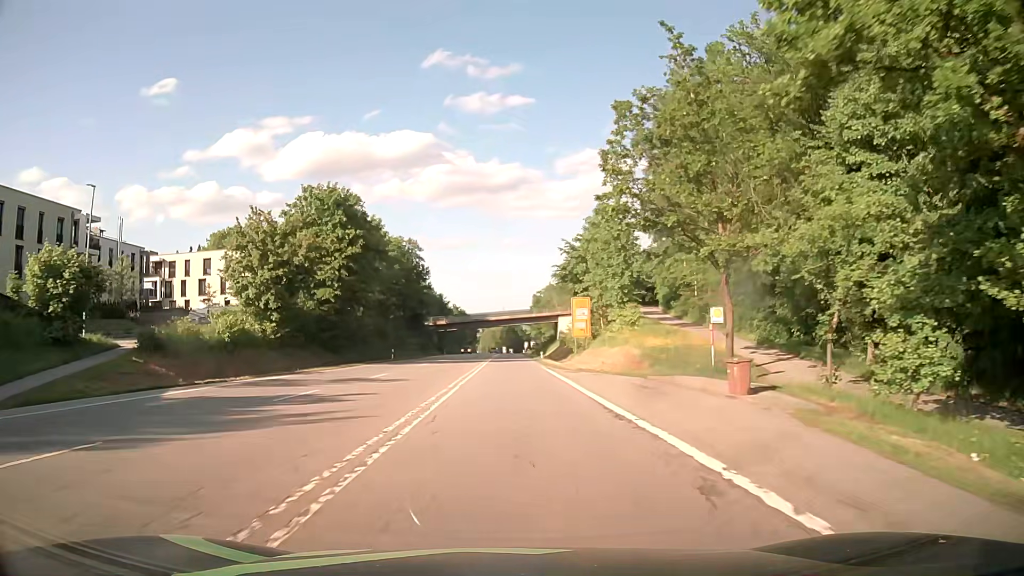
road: secondary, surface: asphalt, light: Day
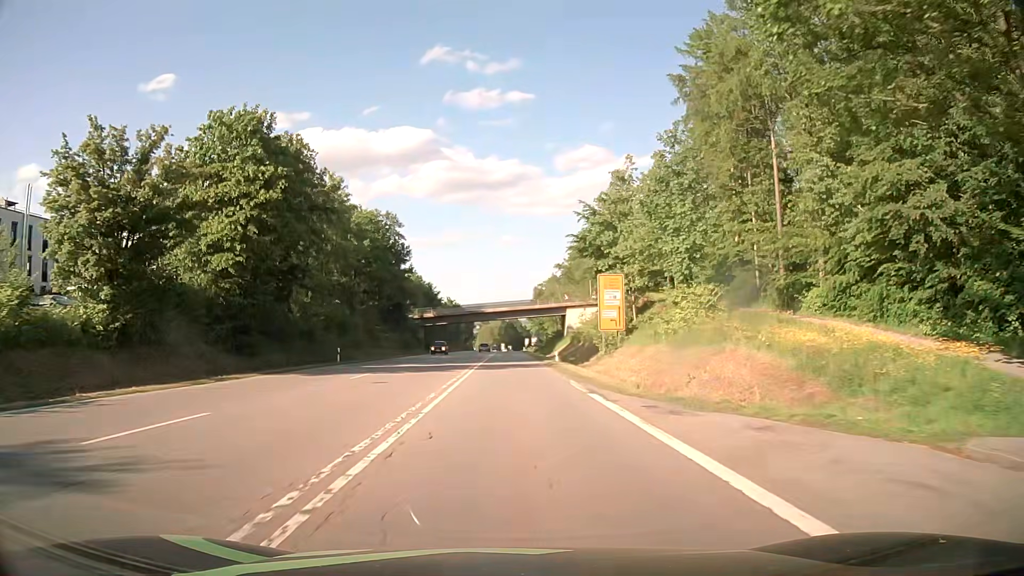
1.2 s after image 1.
(0.0, +19.6) m; 0°
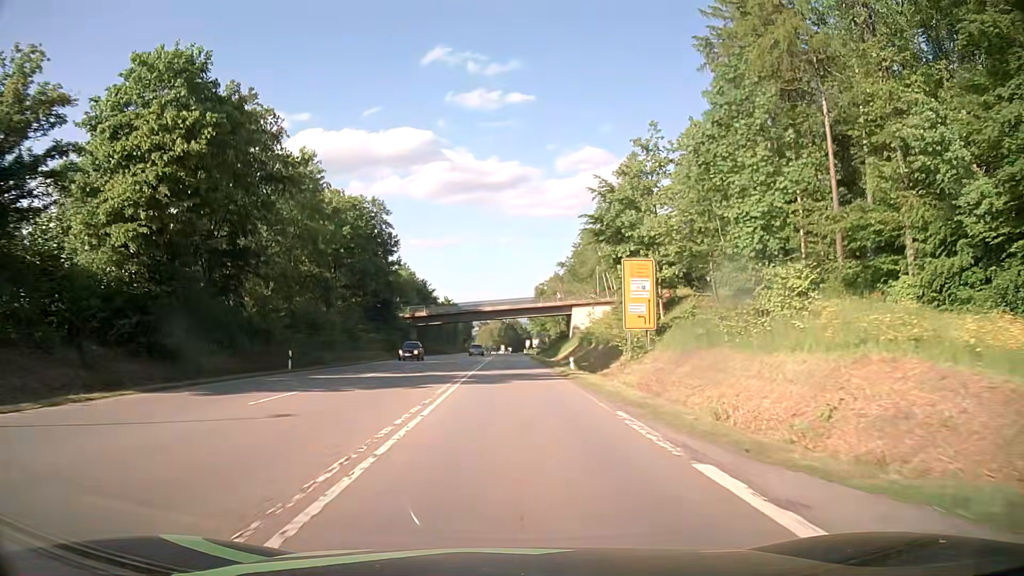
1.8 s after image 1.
(0.0, +9.7) m; 0°
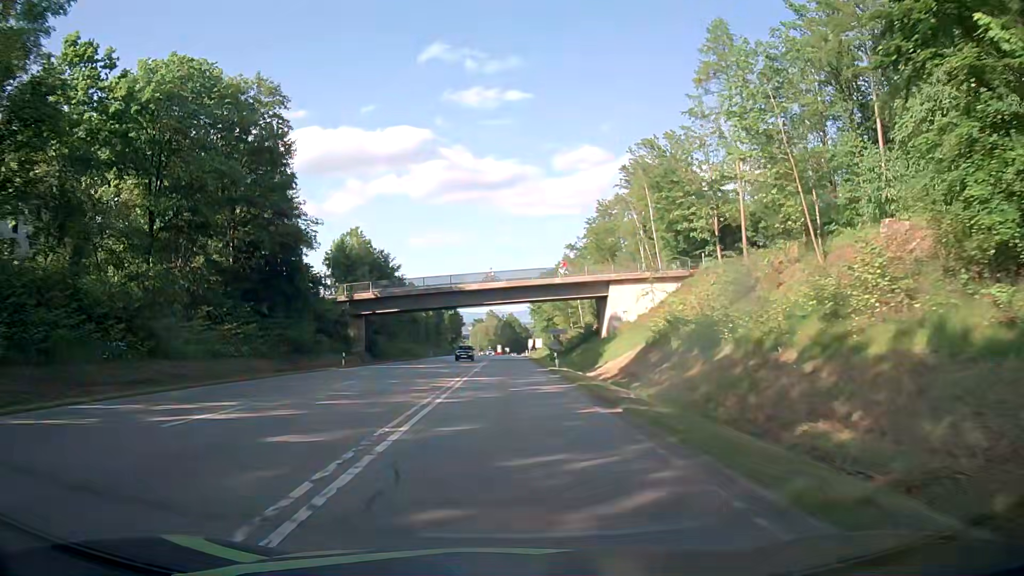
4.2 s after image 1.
(+0.2, +38.3) m; 0°
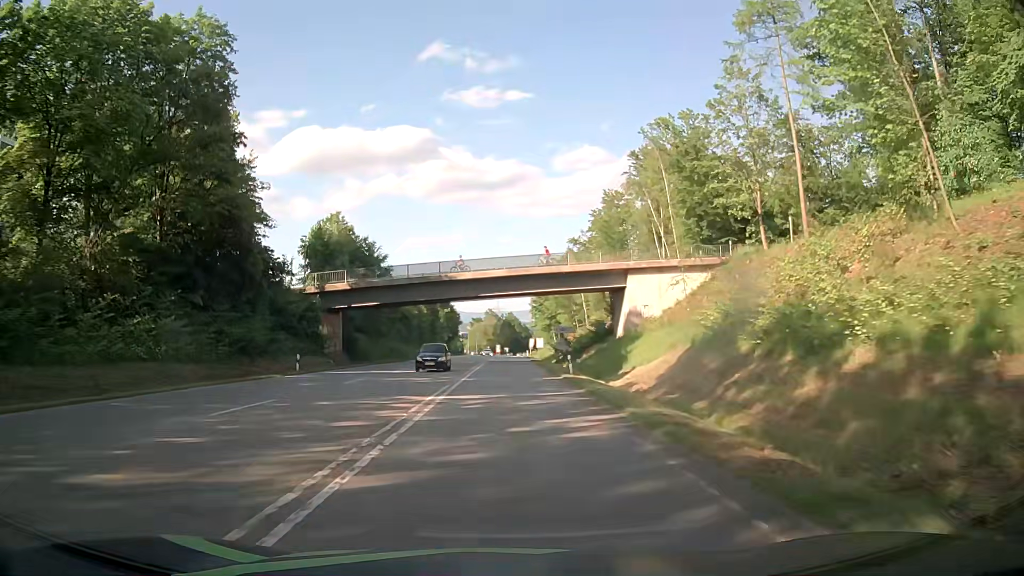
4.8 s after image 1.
(0.0, +9.7) m; 0°
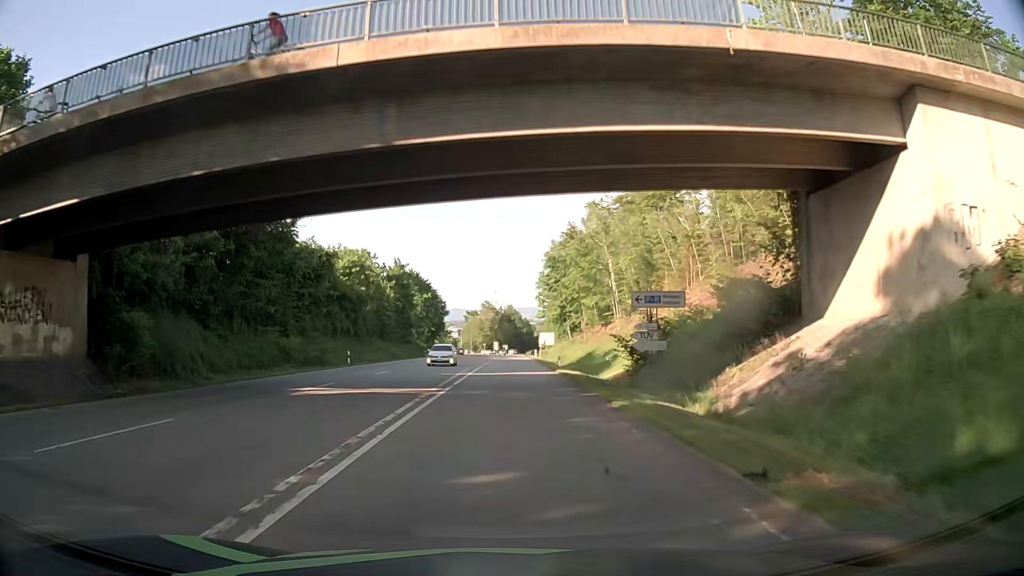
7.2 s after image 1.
(-0.1, +39.6) m; 0°
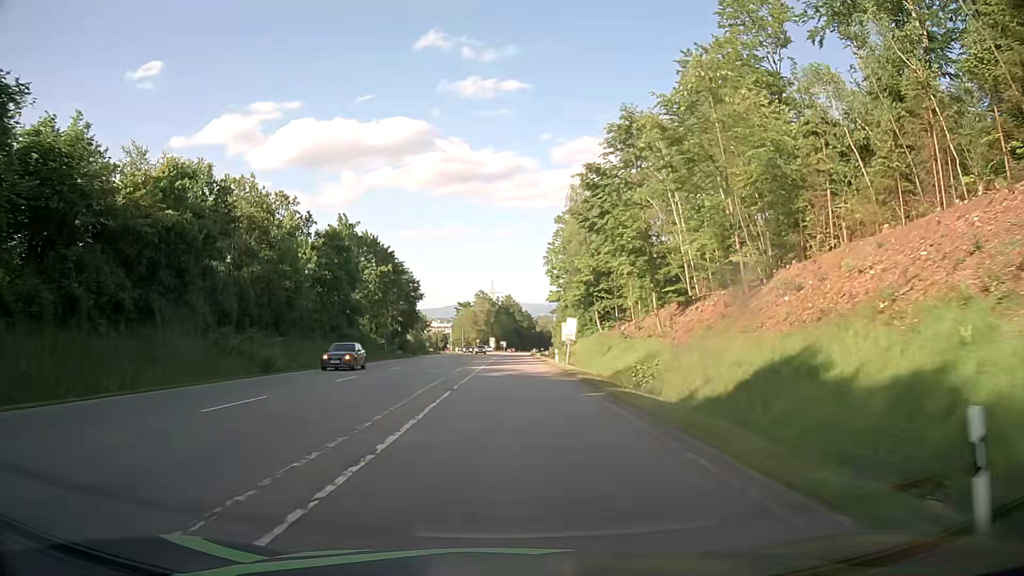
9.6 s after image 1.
(+0.1, +40.6) m; 0°
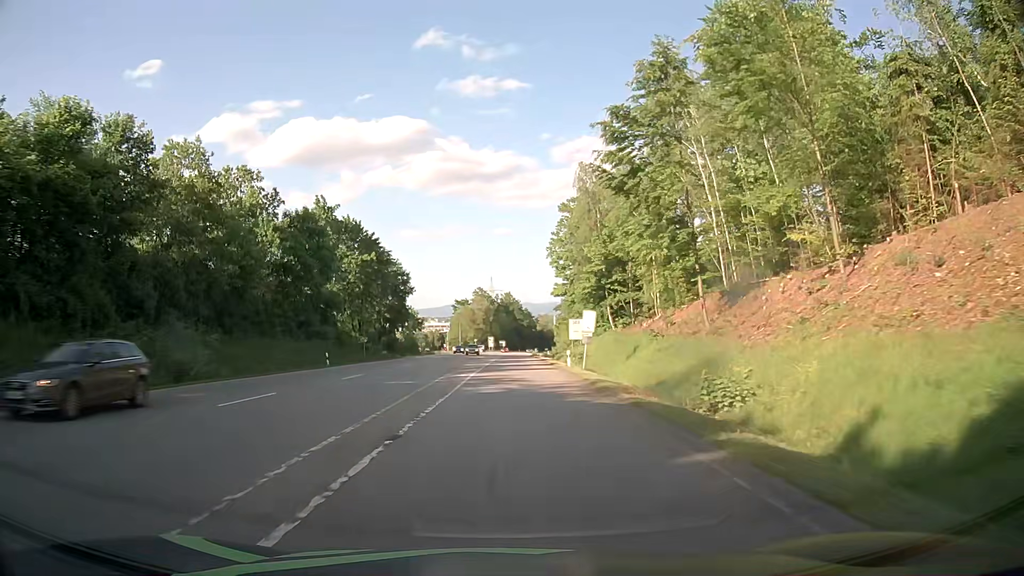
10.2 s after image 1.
(0.0, +10.3) m; 0°
(0, +10) (0, +20) (0, +30) (0, +40) (0, +50) (0, +60) (0, +70) (0, +80) (0, +90) (0, +100) m
